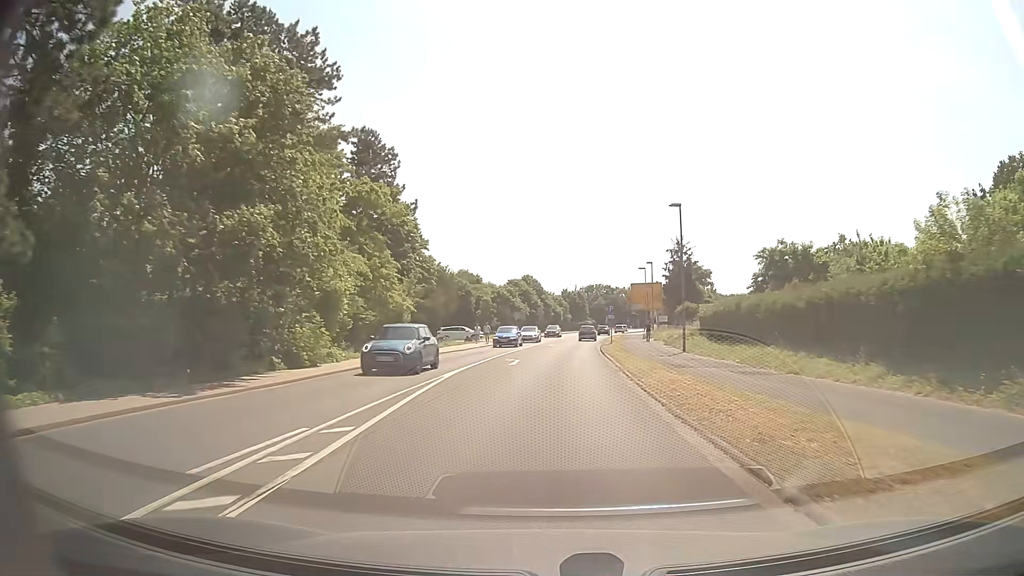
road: secondary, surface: asphalt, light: Day
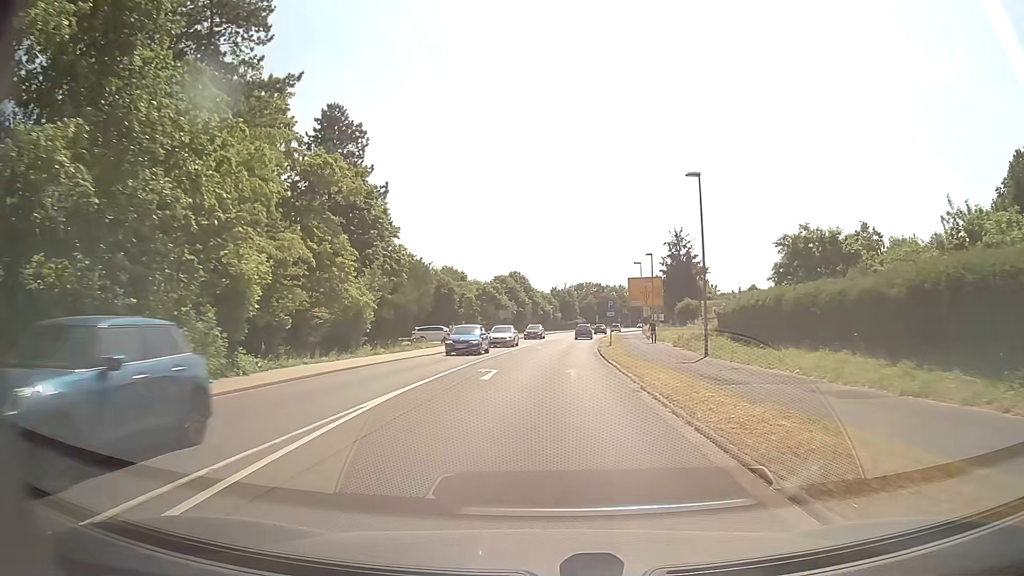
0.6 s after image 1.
(0.0, +7.3) m; +1°
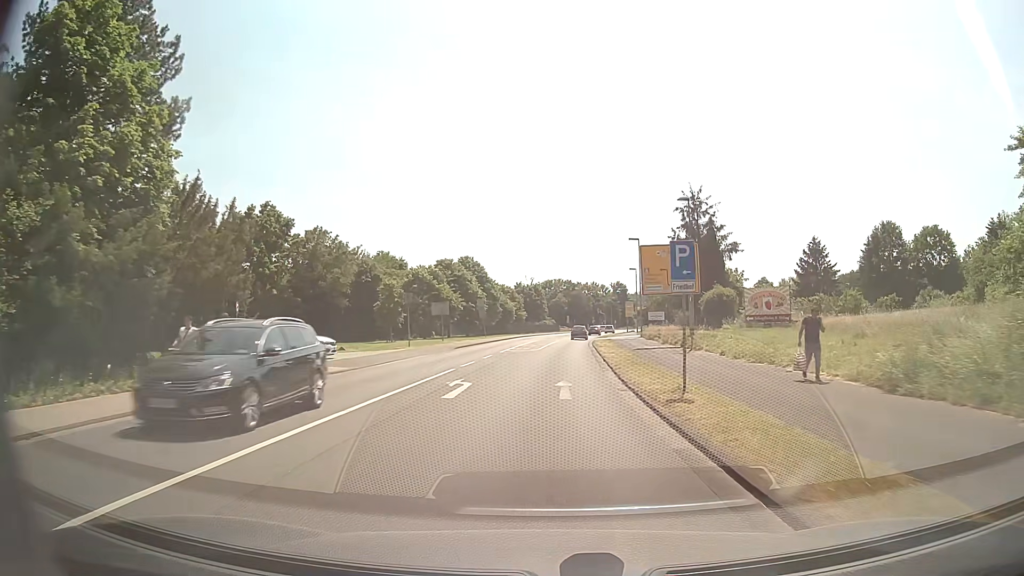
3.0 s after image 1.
(+0.7, +28.9) m; +3°
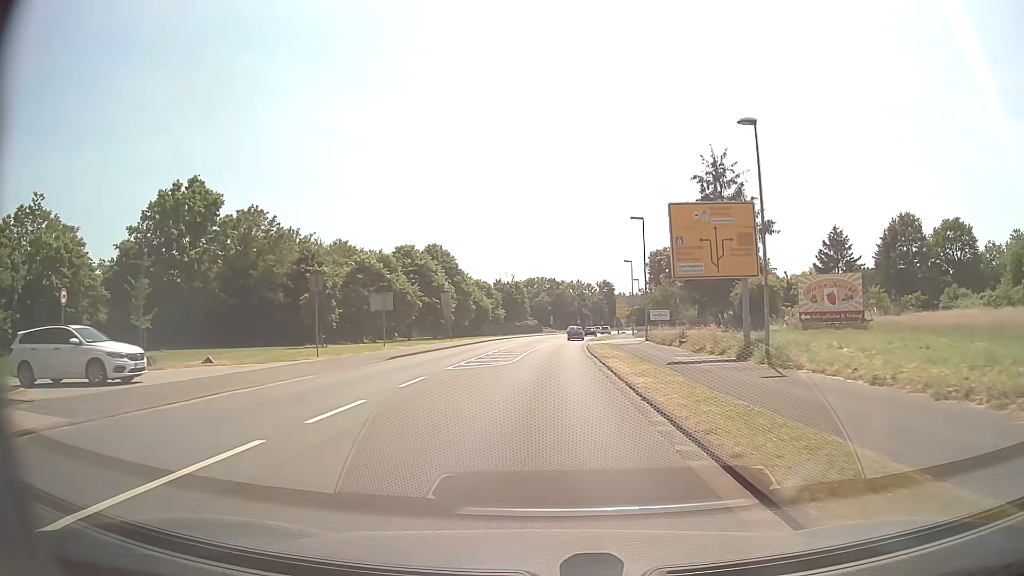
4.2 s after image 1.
(+0.2, +14.4) m; +2°
(0, +10) (0, +20) (0, +30) (+1, +40) (+1, +50) (+2, +60) (+3, +70) (+3, +80) (+5, +90) (+6, +100) m
